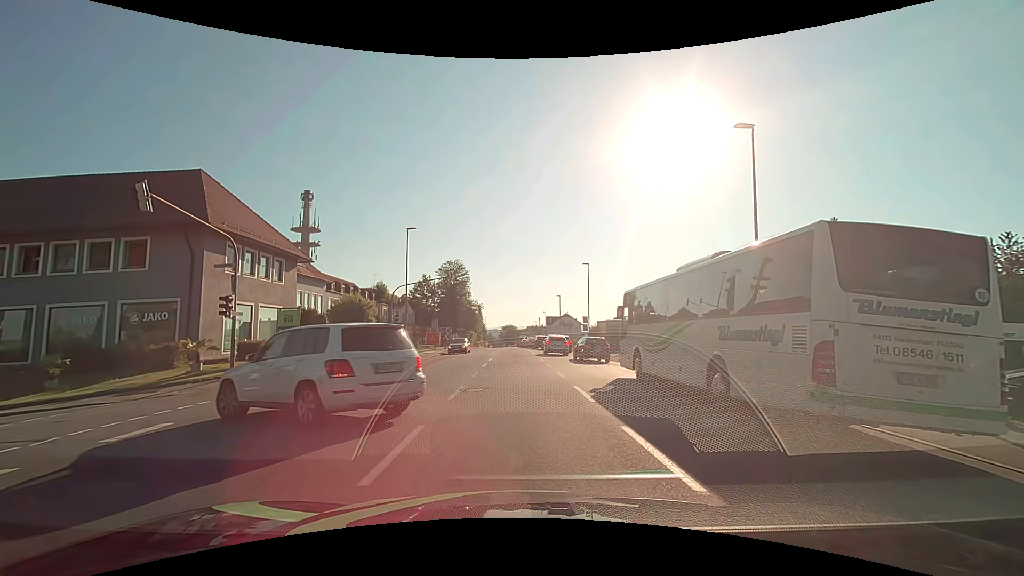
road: tertiary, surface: asphalt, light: Day
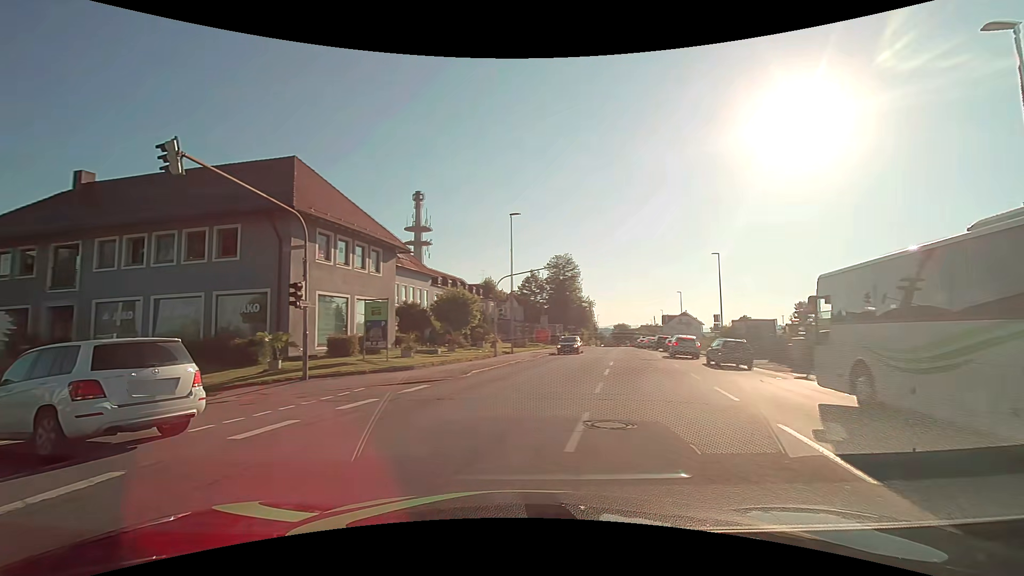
(-0.4, +5.1) m; -12°
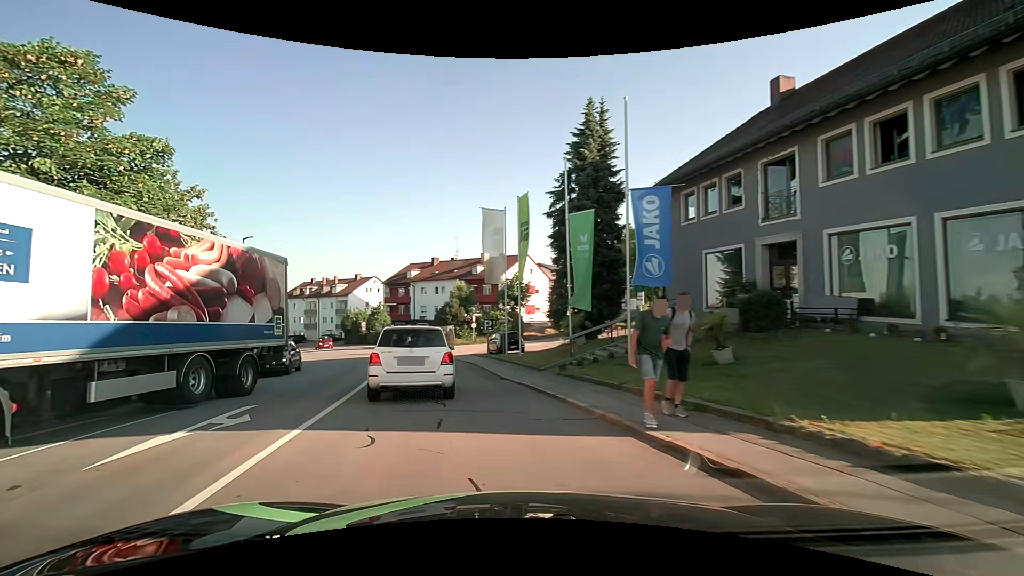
(-9.1, +11.3) m; -69°
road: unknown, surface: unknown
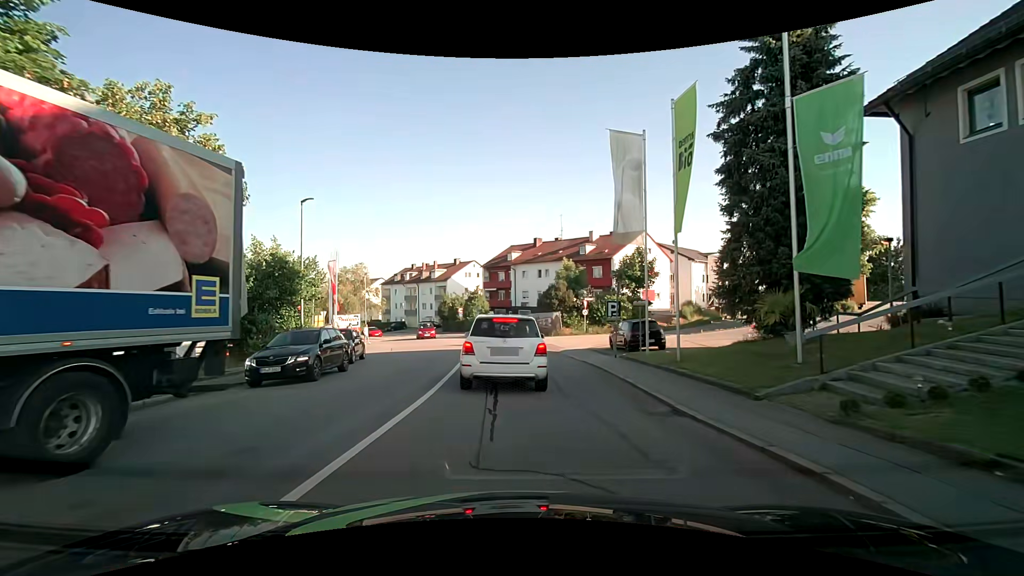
(-1.2, +8.8) m; -12°
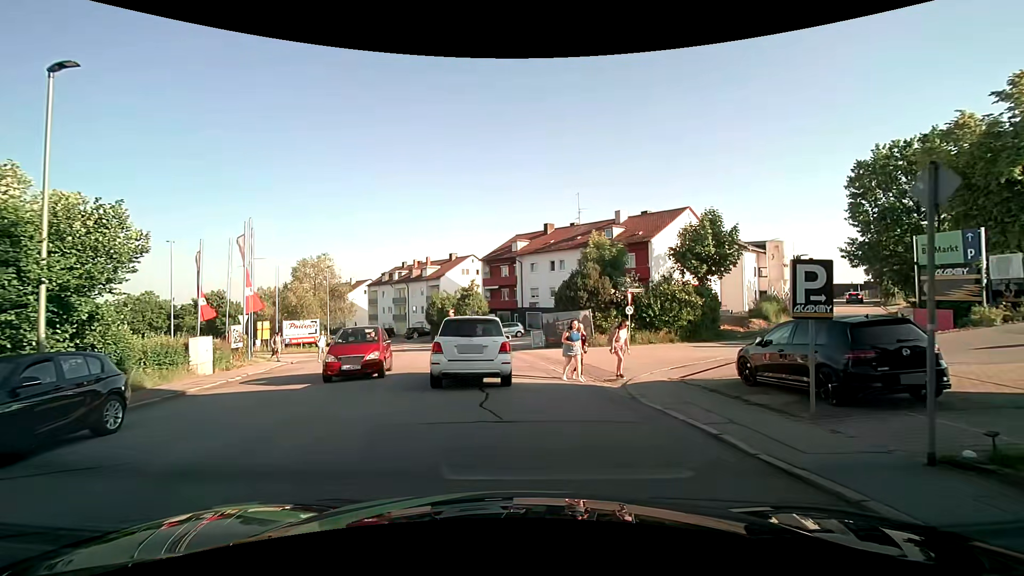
(-0.3, +14.0) m; -2°
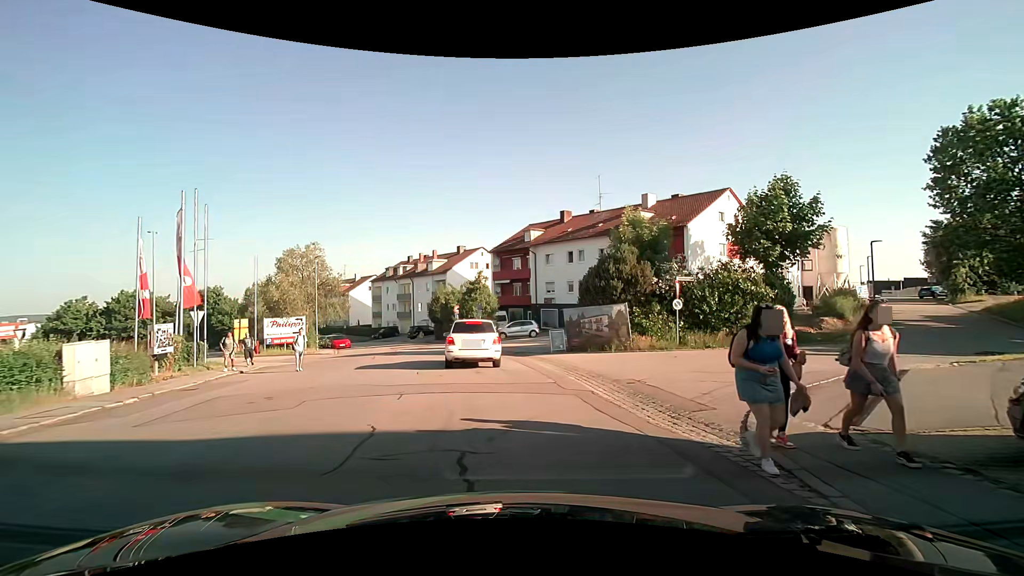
(0.0, +5.9) m; -1°
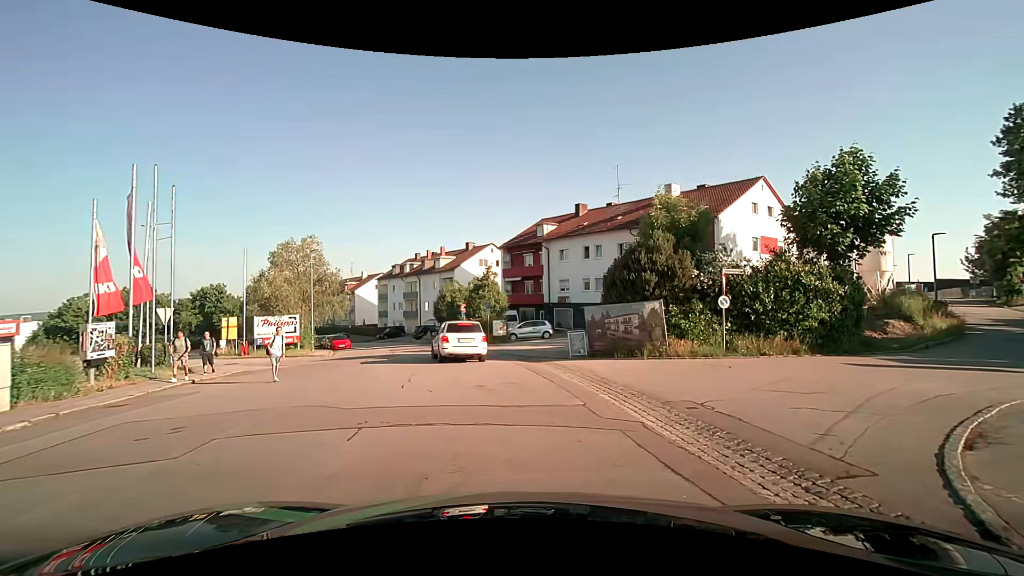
(0.0, +3.4) m; -3°
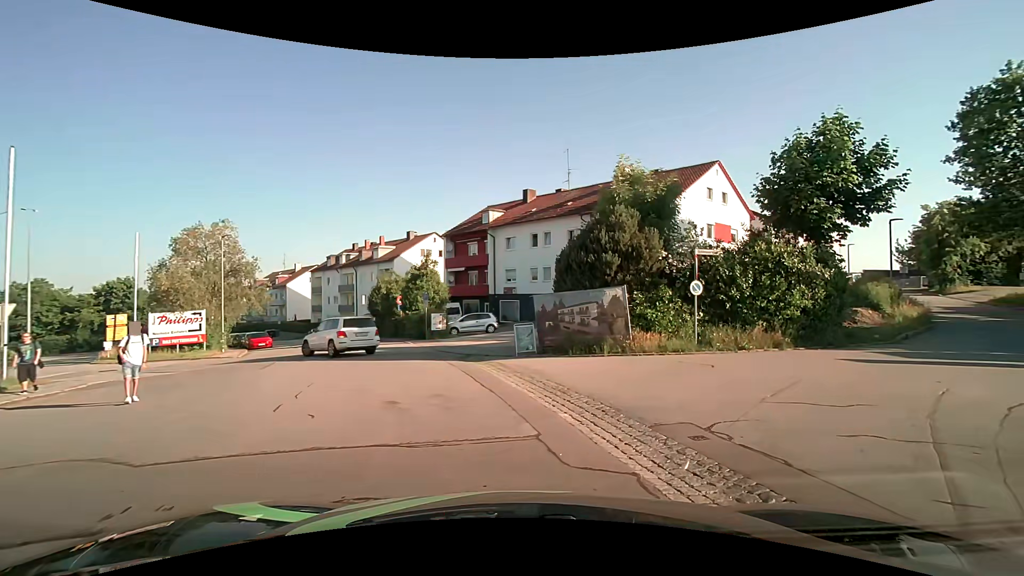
(+0.2, +3.2) m; +7°
